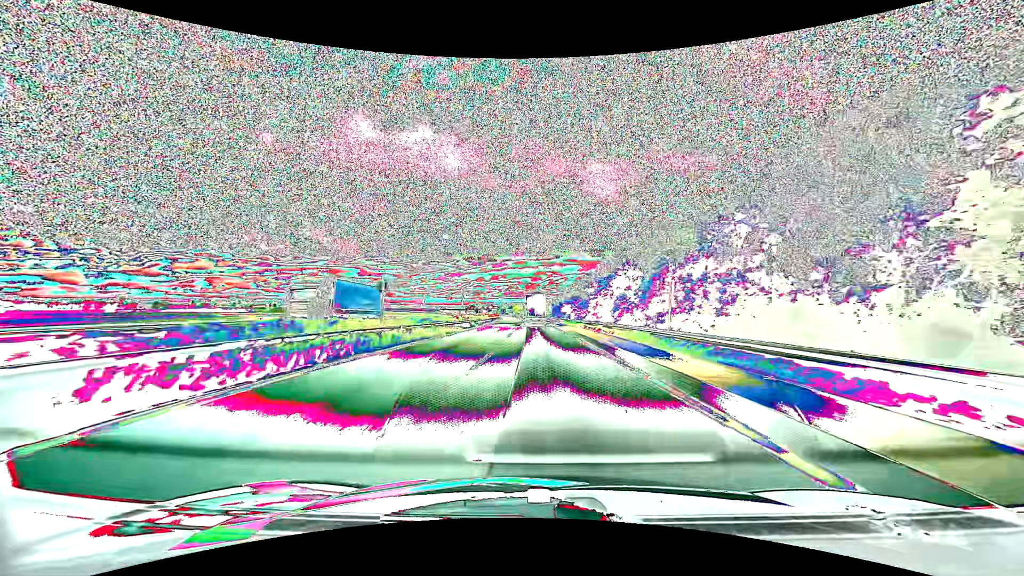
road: motorway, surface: asphalt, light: Day
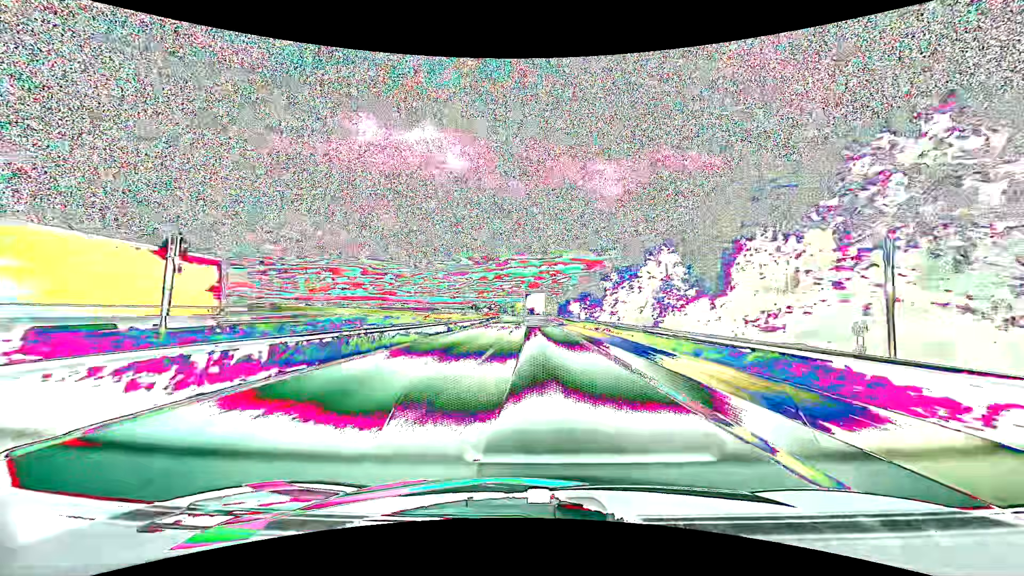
(0.0, +15.3) m; 0°
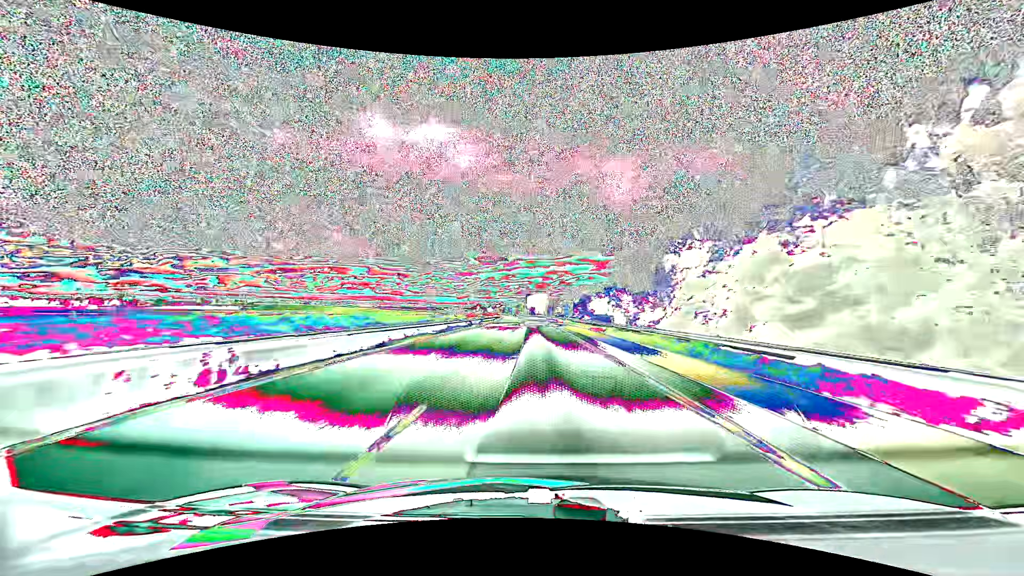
(-0.2, +30.5) m; -1°
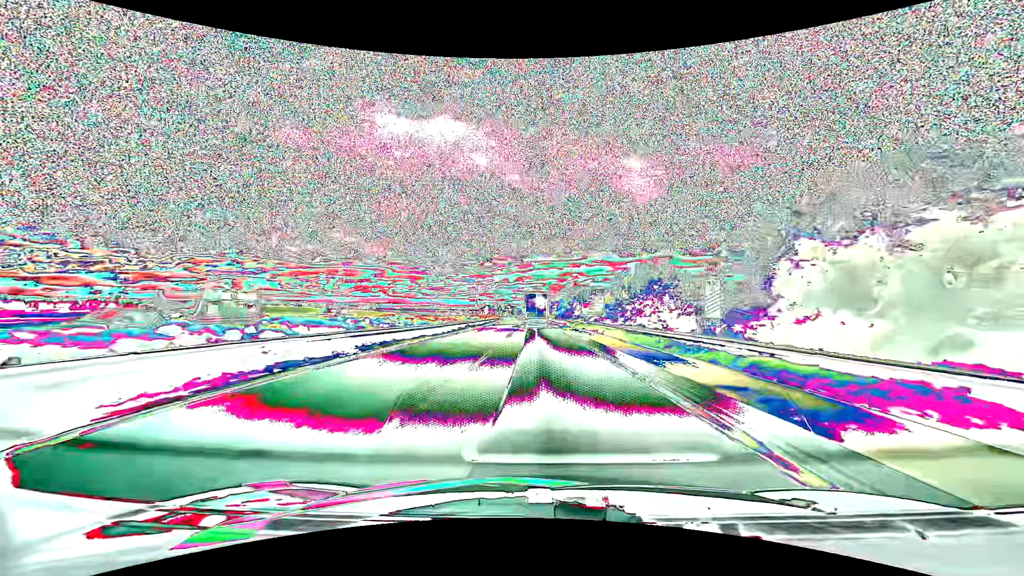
(-0.5, +61.0) m; -1°
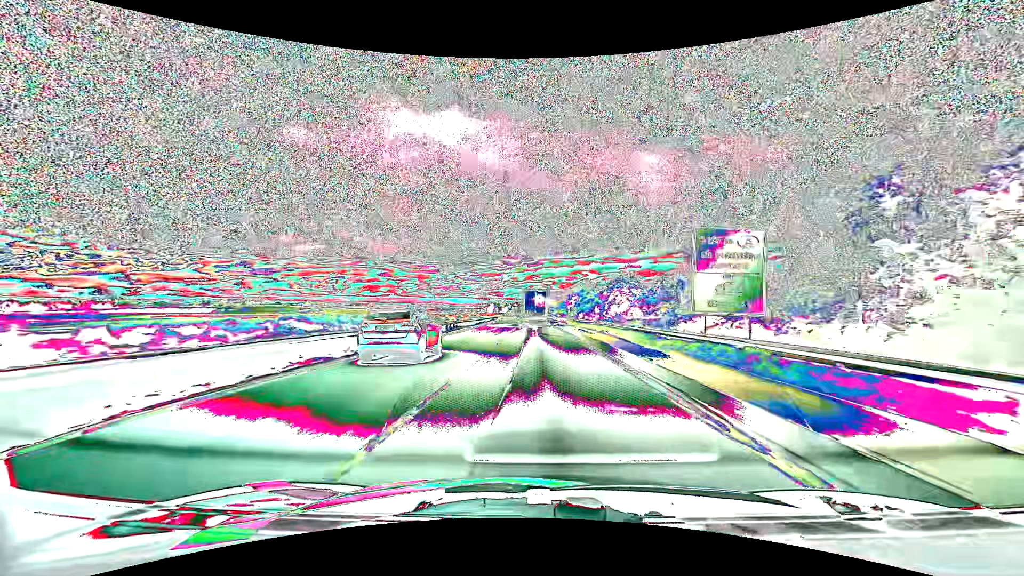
(-0.3, +44.8) m; -1°
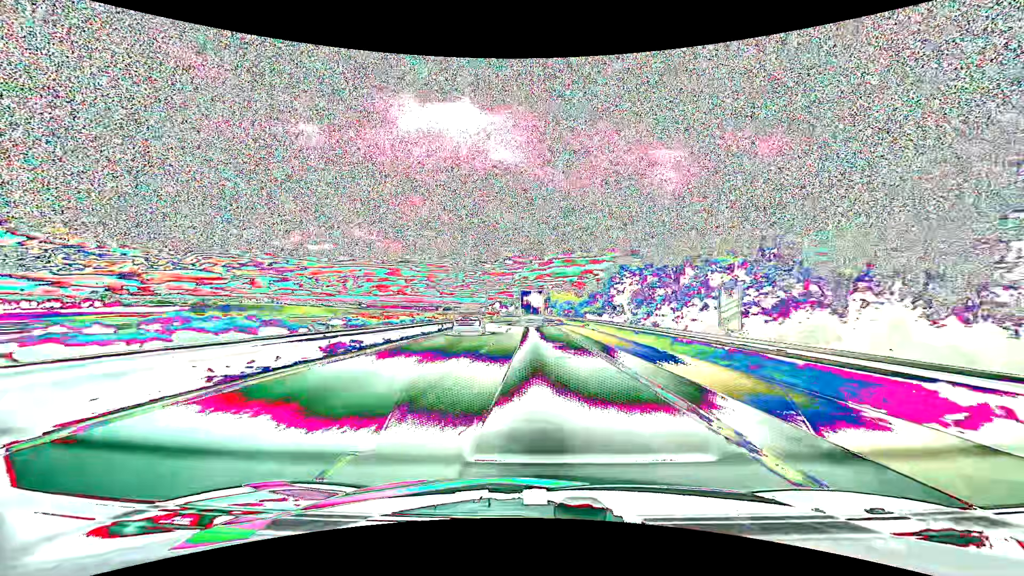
(-0.8, +58.8) m; -1°
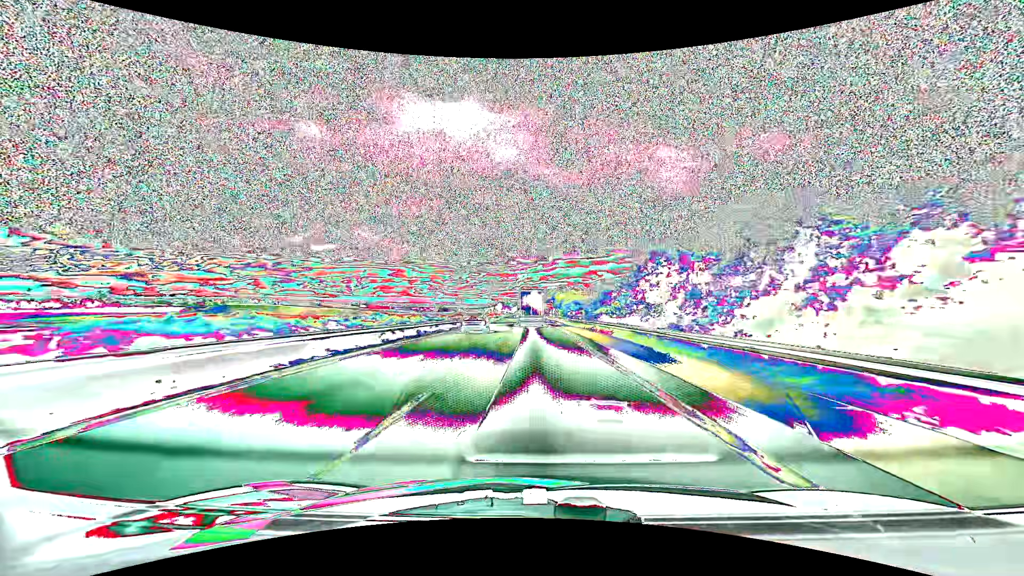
(-0.1, +14.5) m; -1°
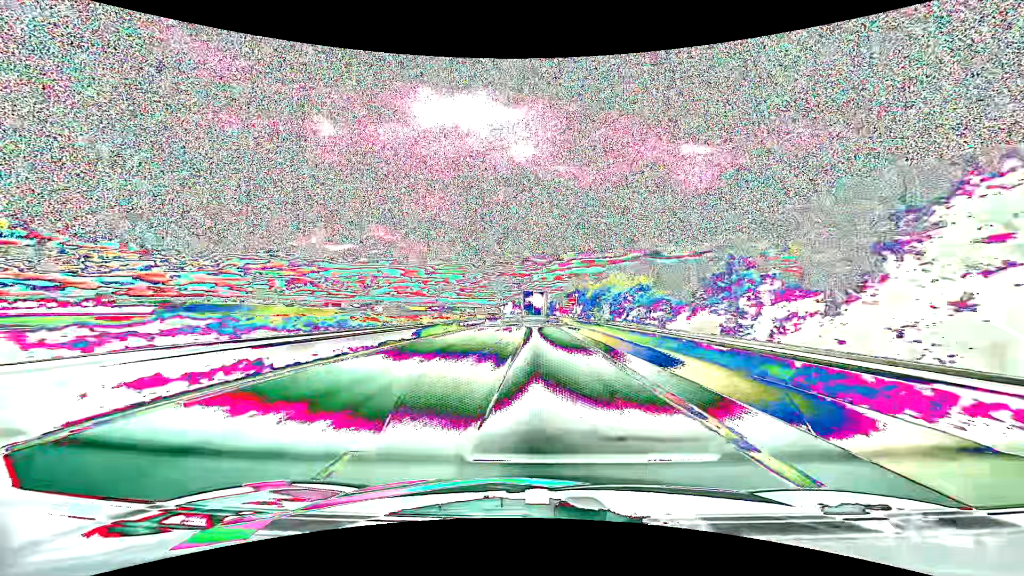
(-0.8, +57.5) m; -2°
(0, +10) (0, +20) (0, +30) (0, +40) (0, +50) (0, +60) (0, +70) (0, +80) (0, +90) (0, +100) m
